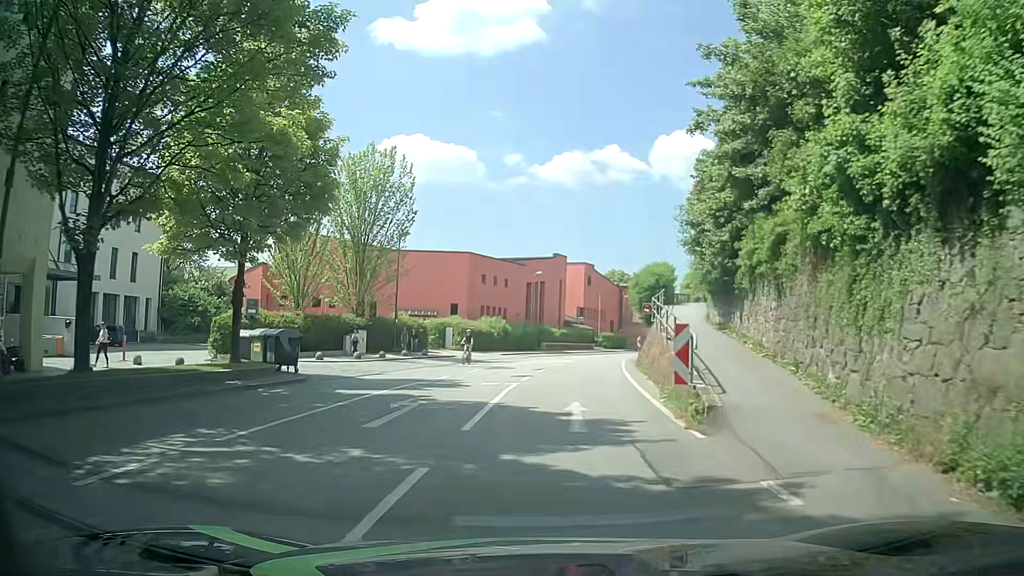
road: tertiary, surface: asphalt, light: Day
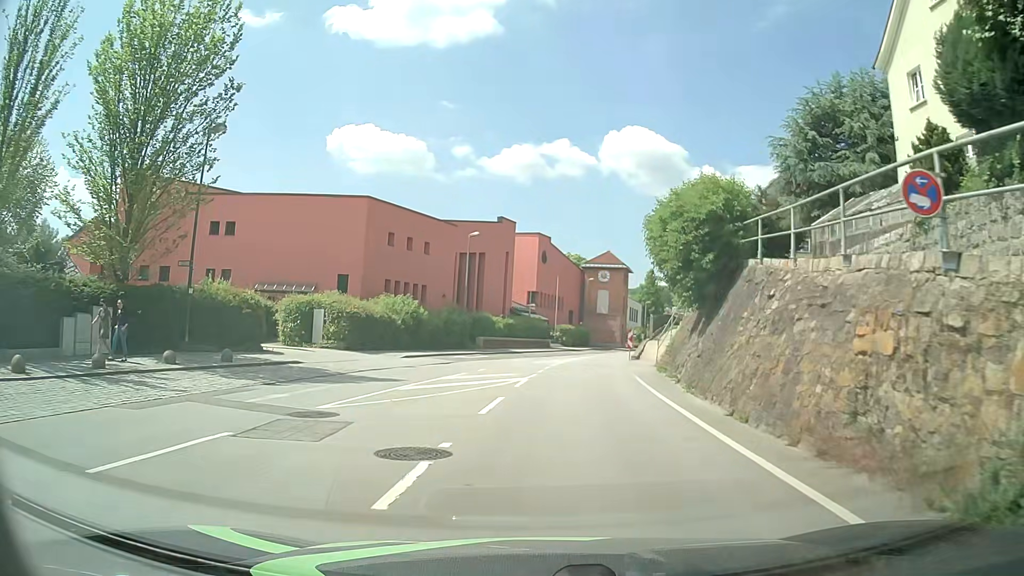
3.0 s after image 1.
(+0.7, +22.6) m; +4°
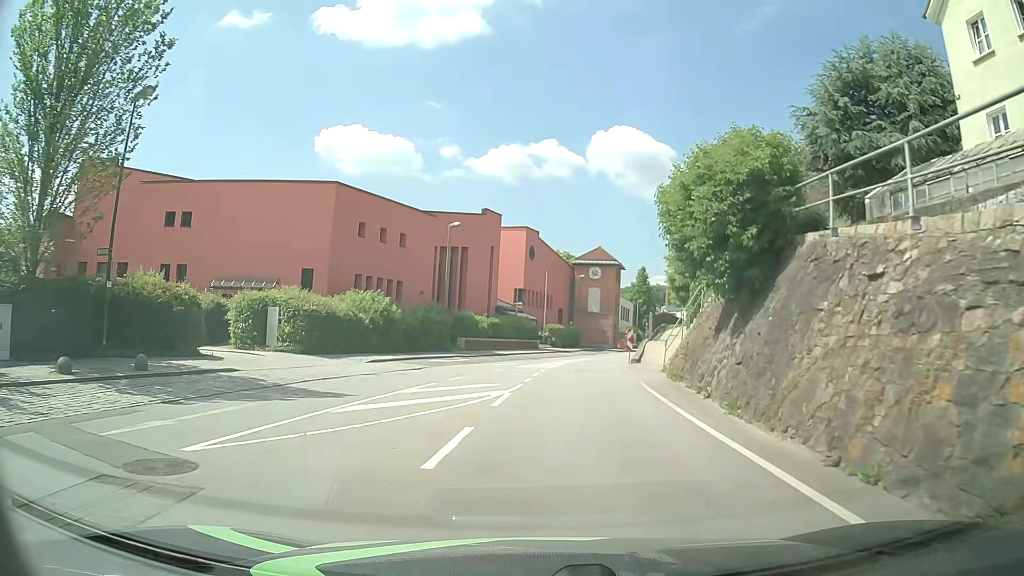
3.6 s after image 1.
(+0.1, +4.5) m; +2°
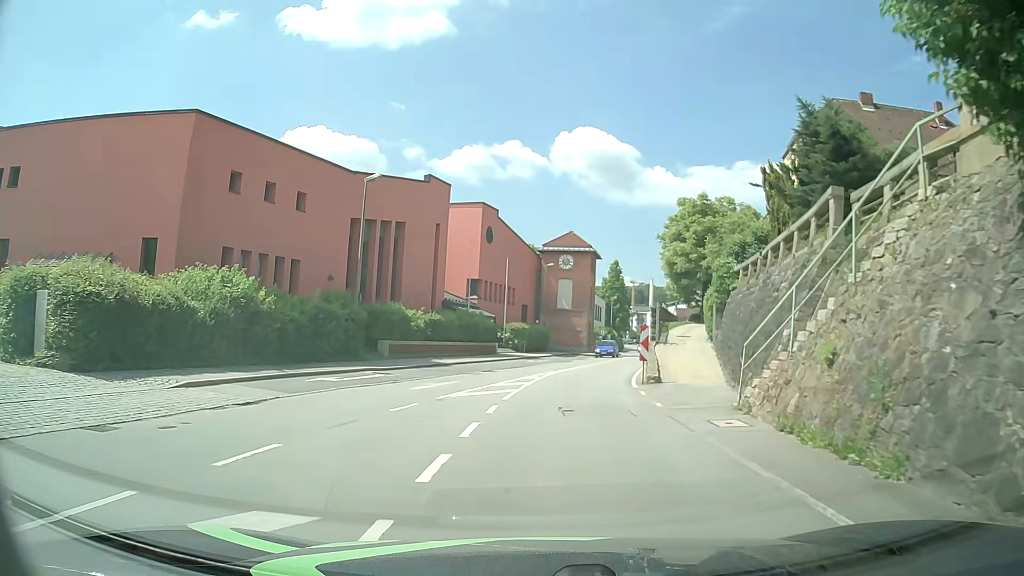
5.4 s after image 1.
(+0.4, +13.4) m; +2°
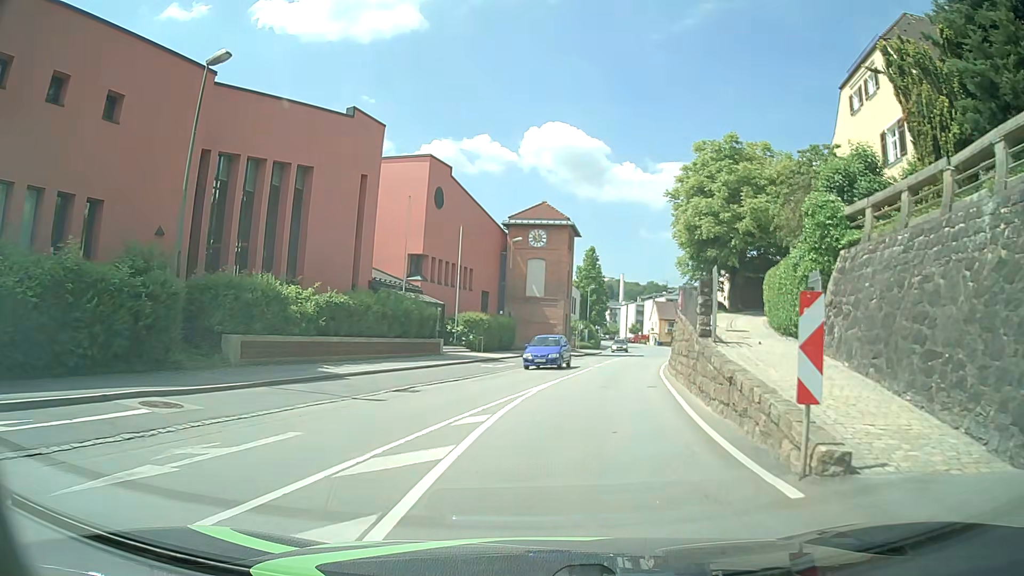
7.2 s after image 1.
(+0.4, +13.5) m; +3°
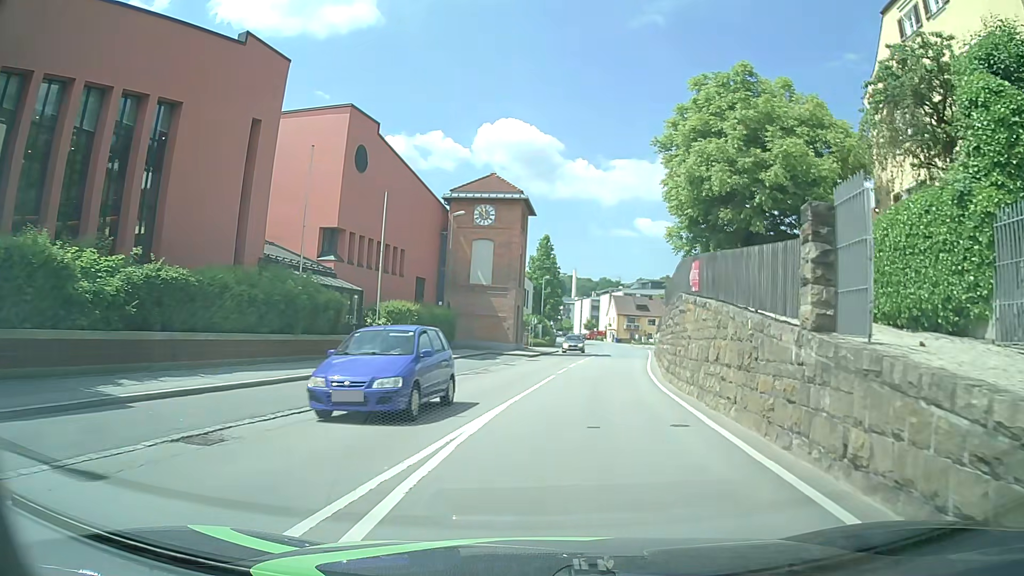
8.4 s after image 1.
(+0.3, +9.0) m; +5°
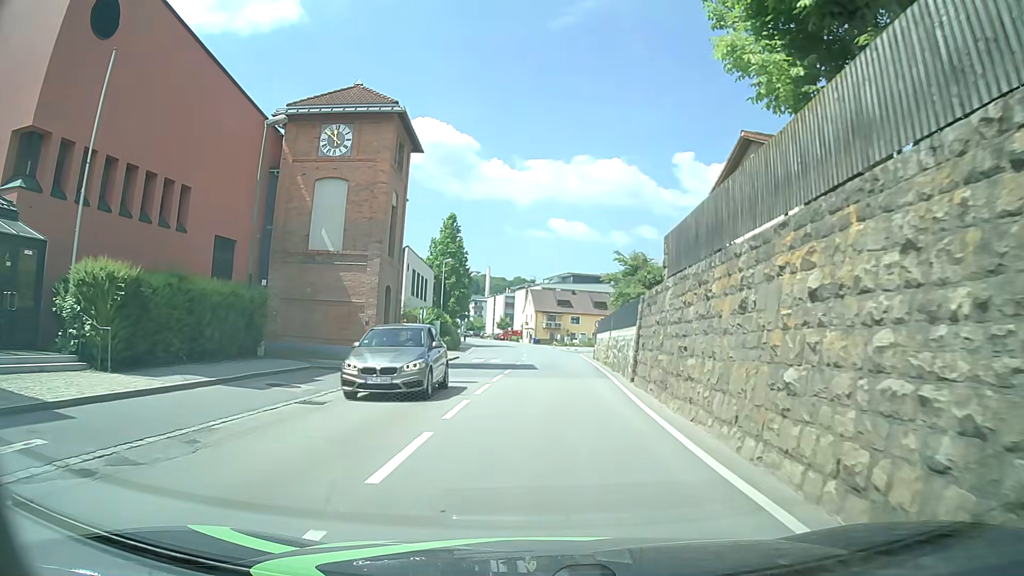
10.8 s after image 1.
(+1.0, +18.0) m; +6°
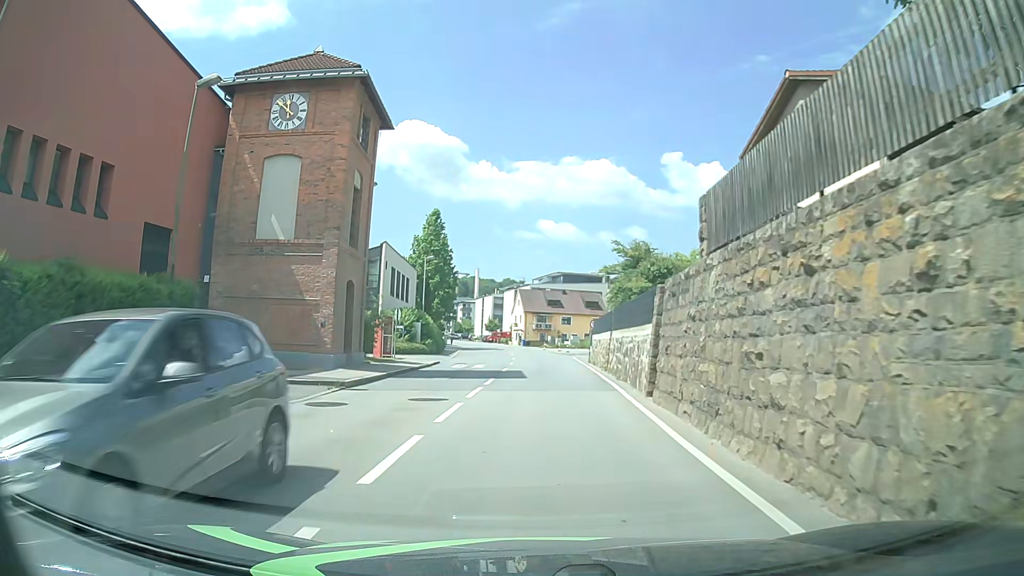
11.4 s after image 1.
(0.0, +4.5) m; +1°
(0, +10) (0, +20) (0, +30) (0, +40) (+1, +50) (0, +60) (0, +70) (-1, +80) (-2, +90) (-4, +100) m
